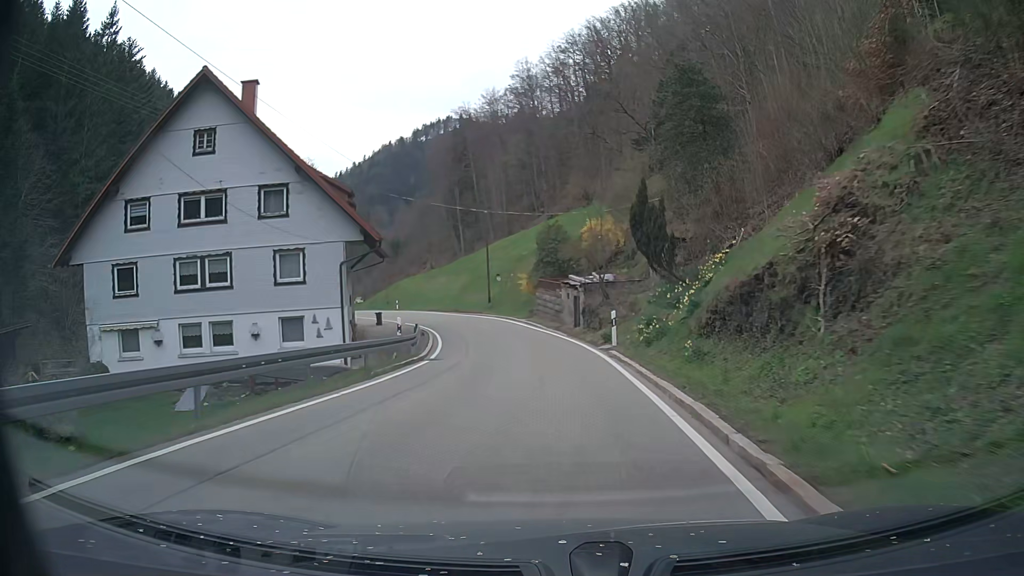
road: tertiary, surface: asphalt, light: Day
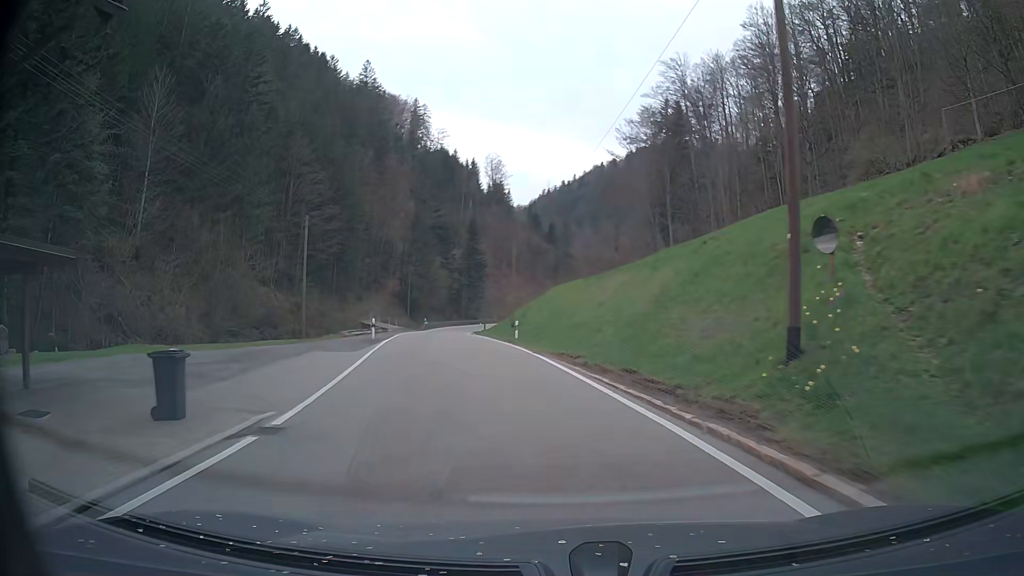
(-4.8, +41.0) m; -18°
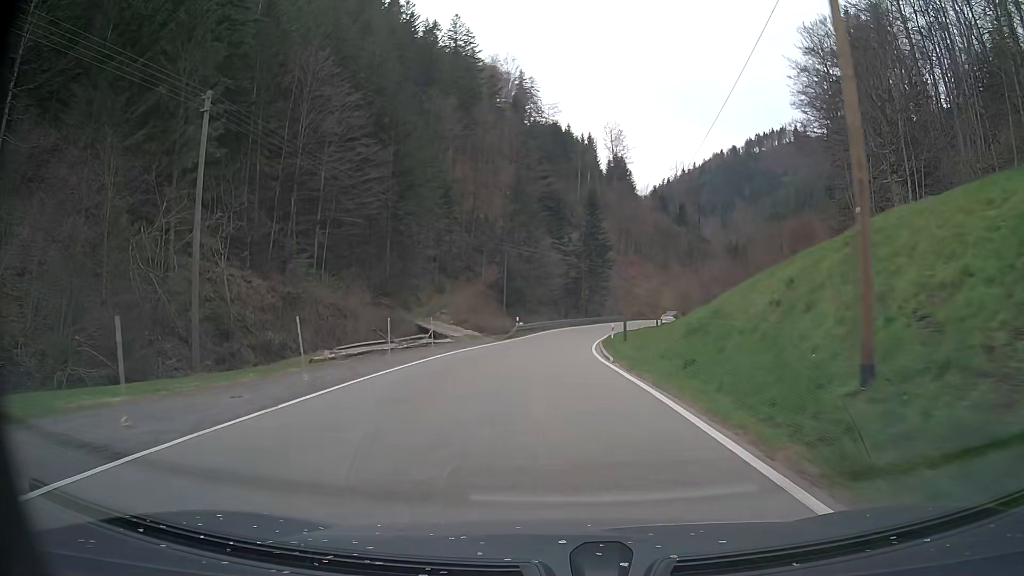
(-4.1, +34.5) m; -10°
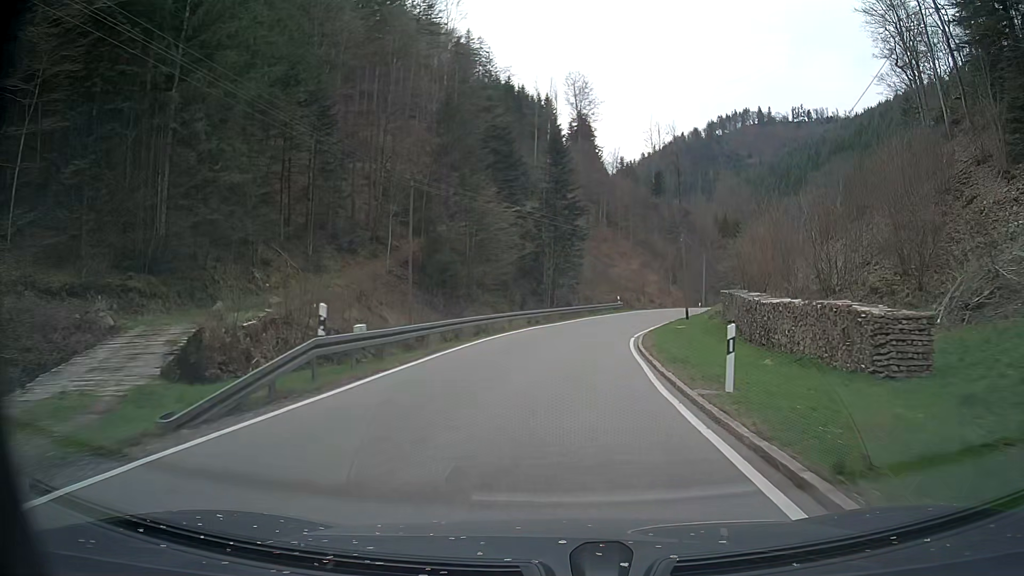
(+0.5, +37.1) m; +3°
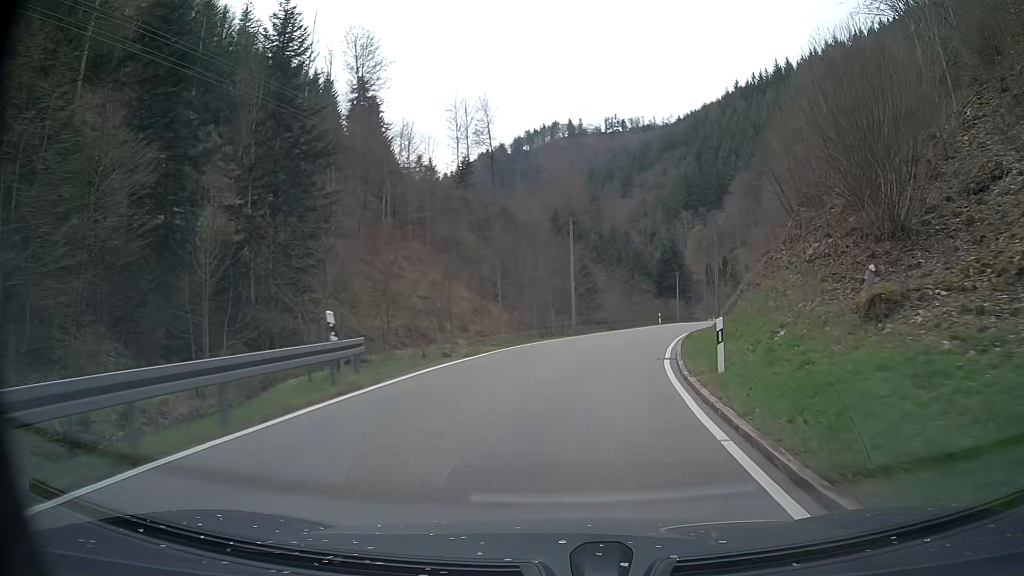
(+5.7, +45.8) m; +16°
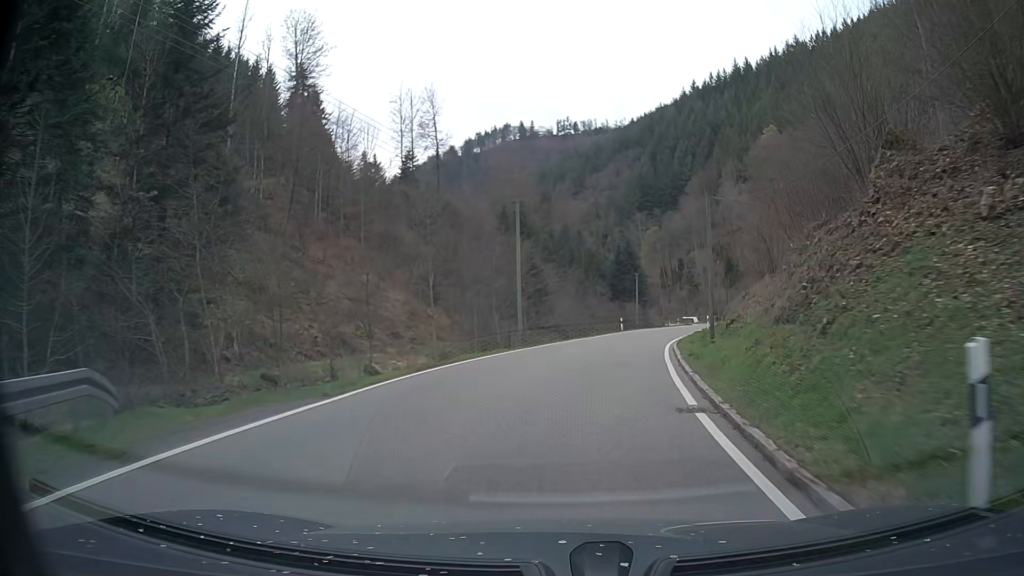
(+0.3, +9.0) m; +4°
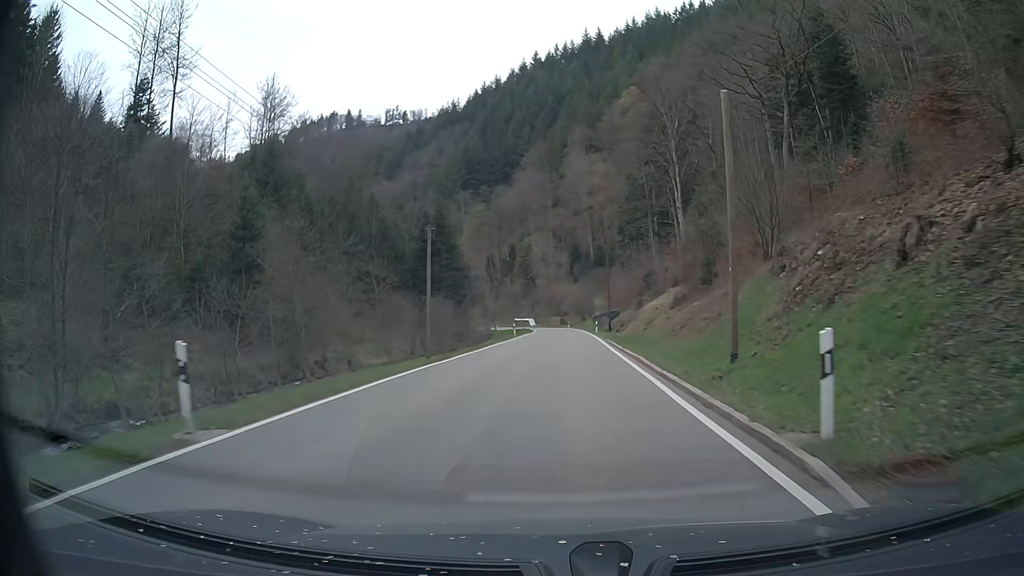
(+7.4, +46.3) m; +15°
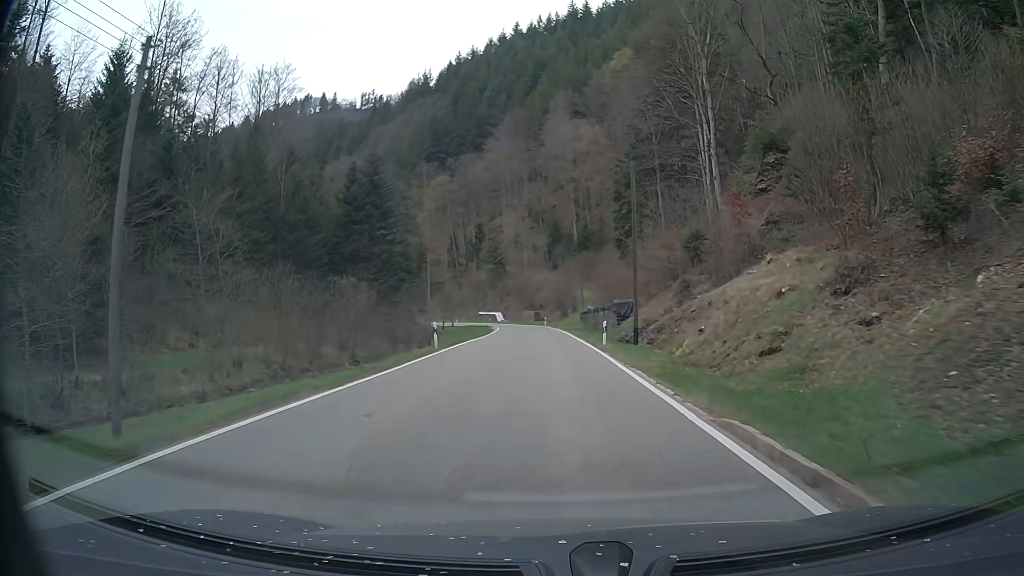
(+0.5, +28.5) m; +2°
(0, +10) (0, +20) (0, +30) (0, +40) (0, +50) (-1, +60) (-1, +70) (-2, +80) (-4, +90) (-6, +100) m
